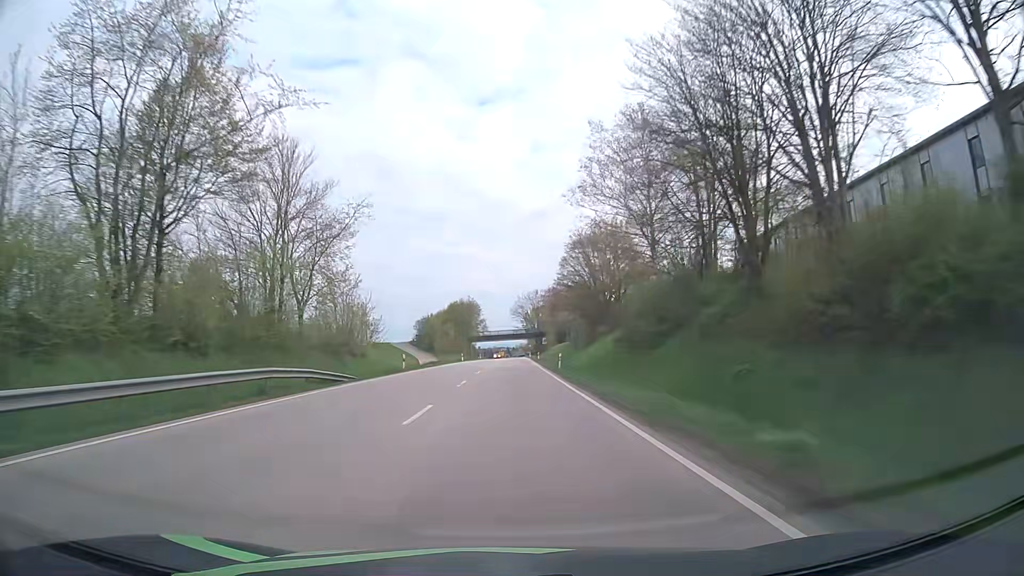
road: primary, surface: asphalt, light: Day
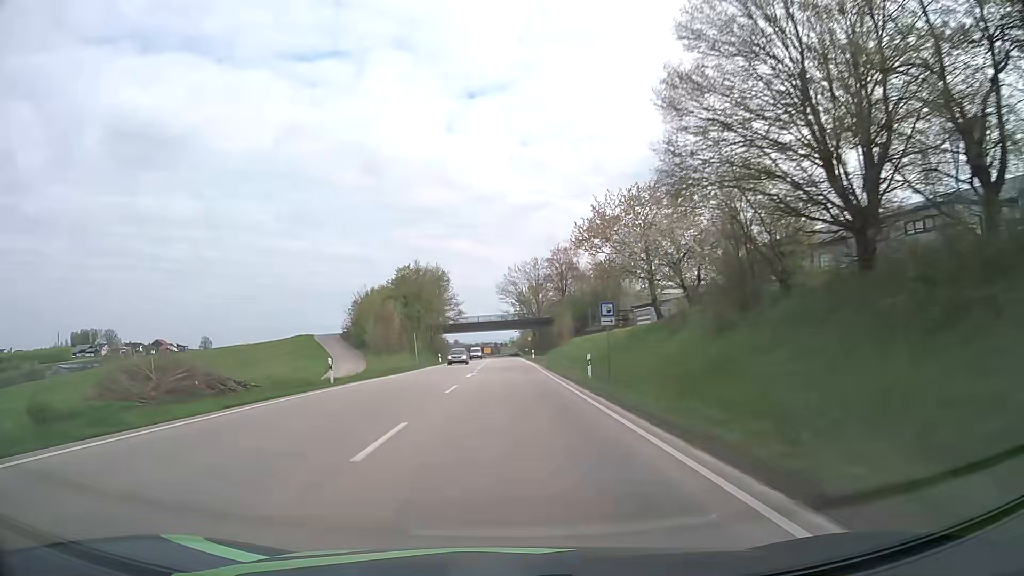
(+0.4, +63.5) m; +1°
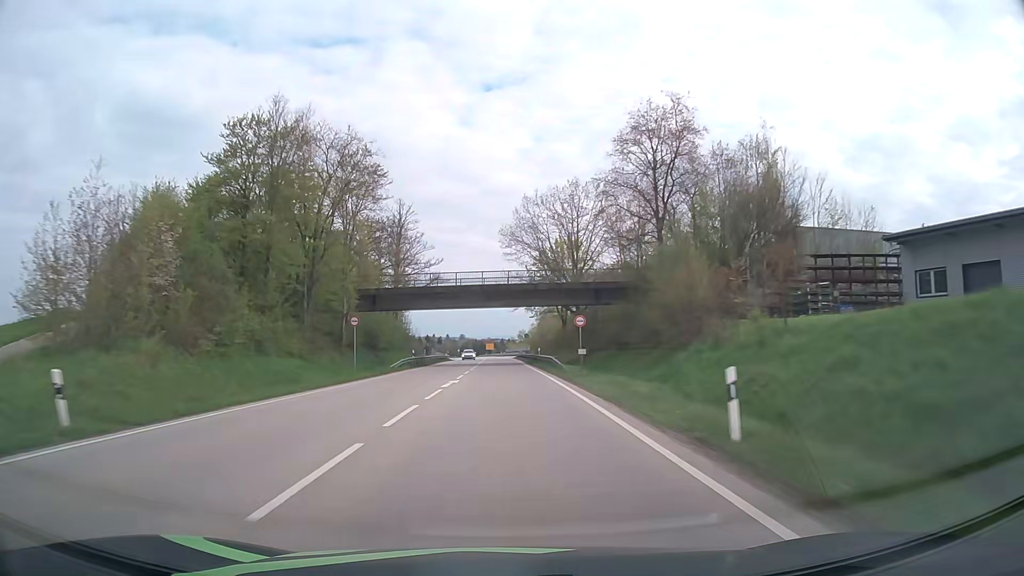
(-0.1, +63.5) m; -1°
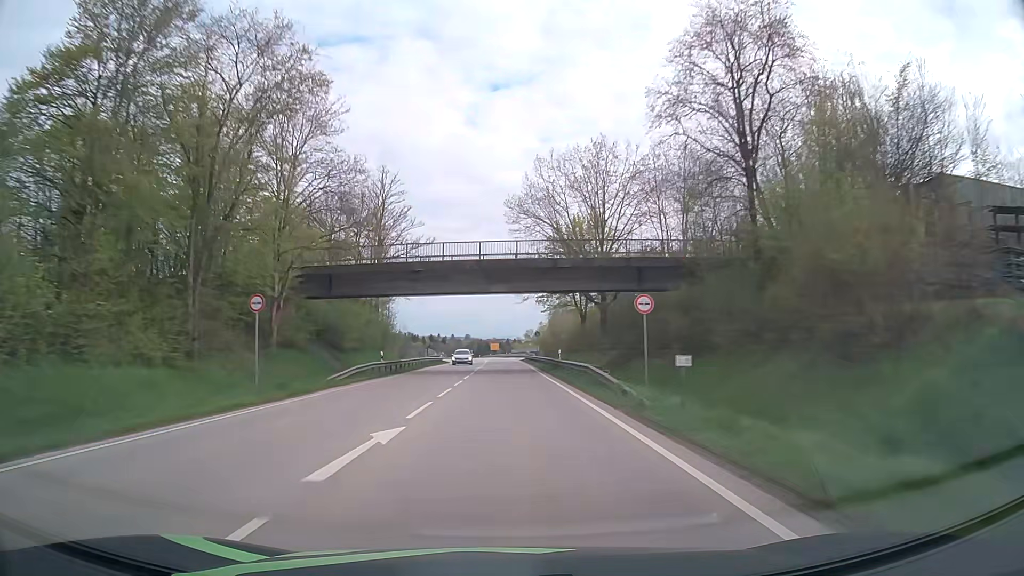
(-0.1, +15.9) m; -1°
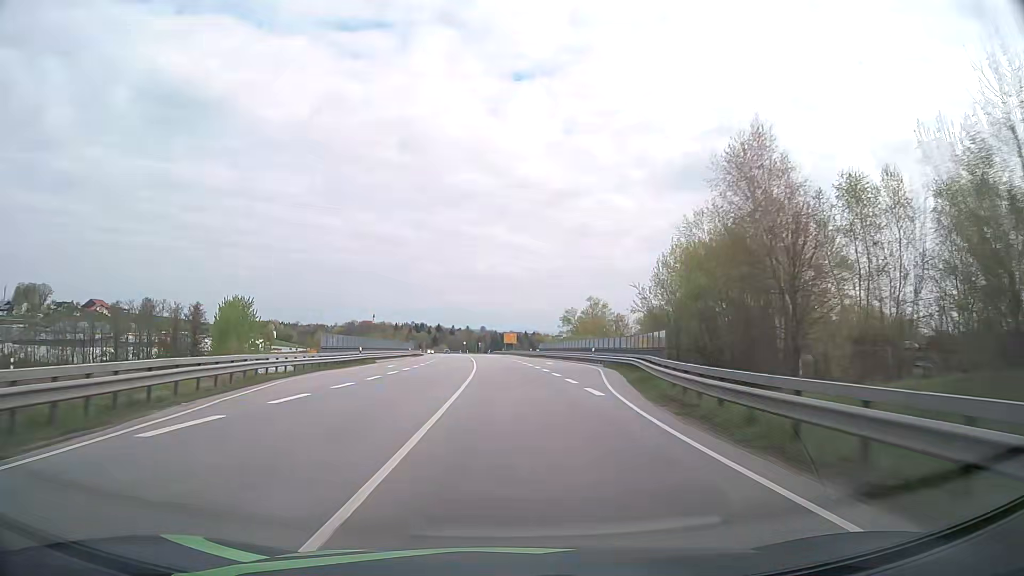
(-1.1, +79.3) m; -1°
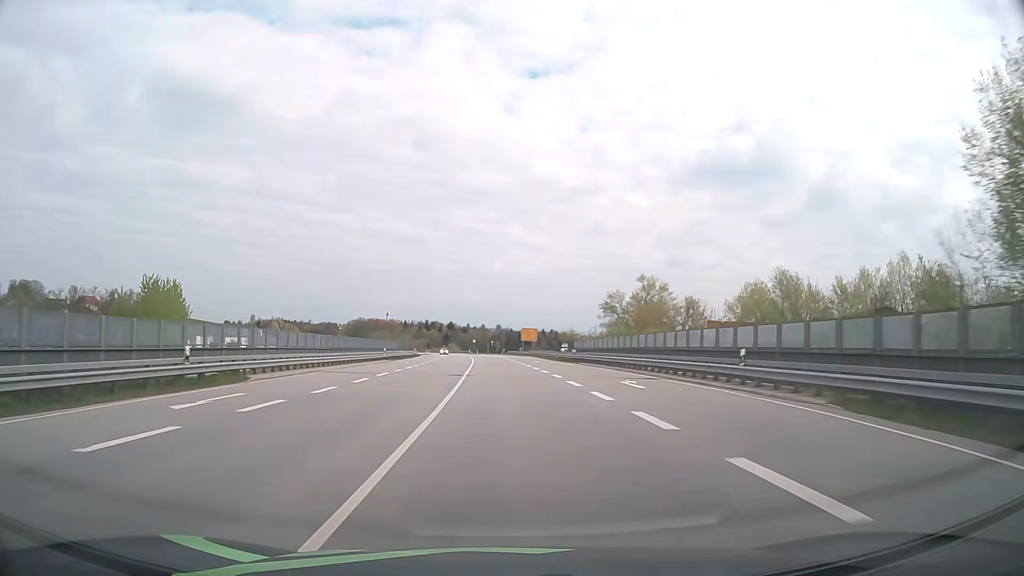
(-0.2, +31.7) m; -1°
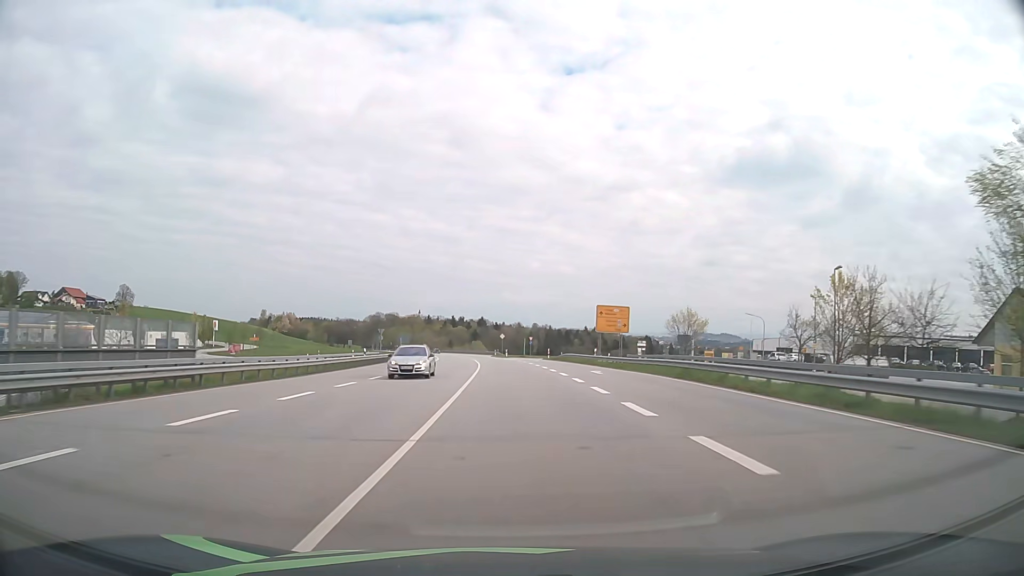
(-1.5, +63.4) m; -3°
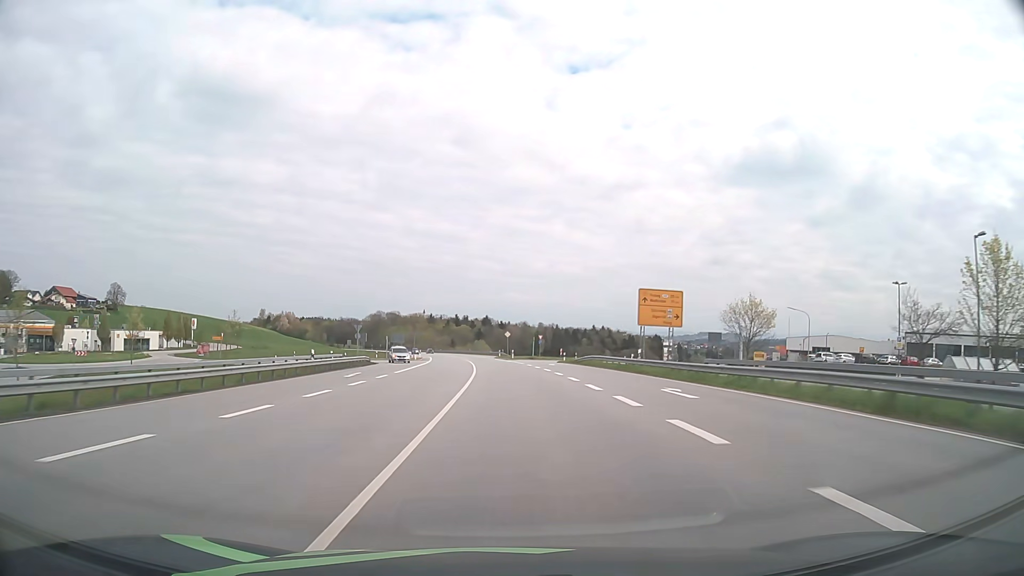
(0.0, +15.9) m; 0°
(0, +10) (0, +20) (0, +30) (-1, +40) (-1, +50) (-2, +60) (-2, +70) (-3, +80) (-4, +90) (-5, +100) m
